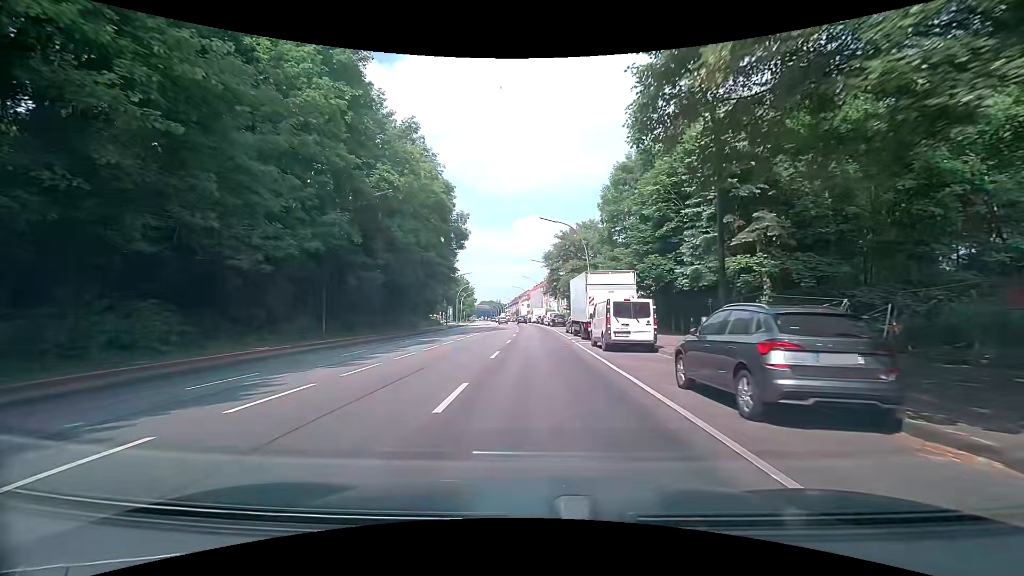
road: primary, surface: asphalt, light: Day
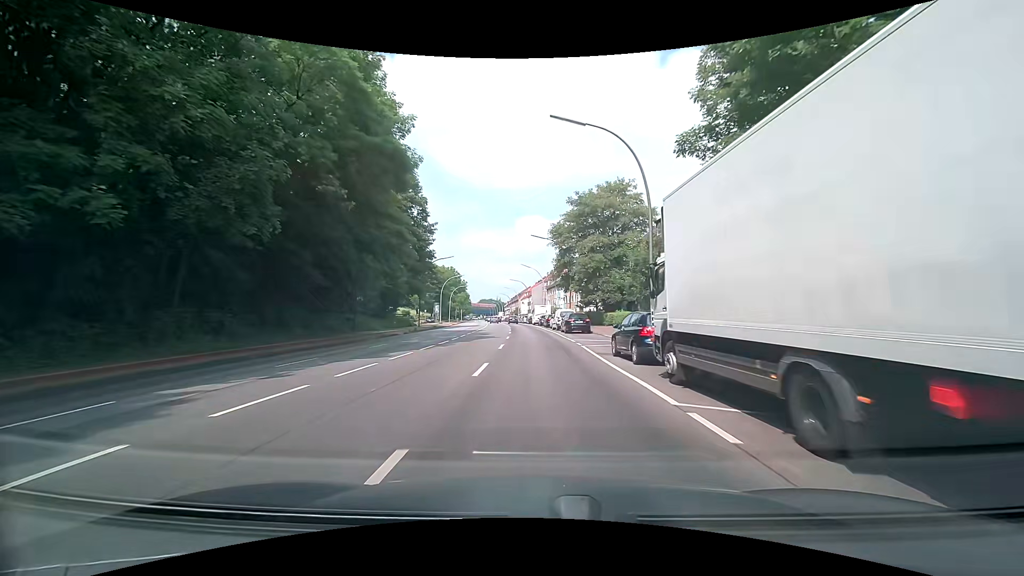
(-0.1, +23.1) m; 0°
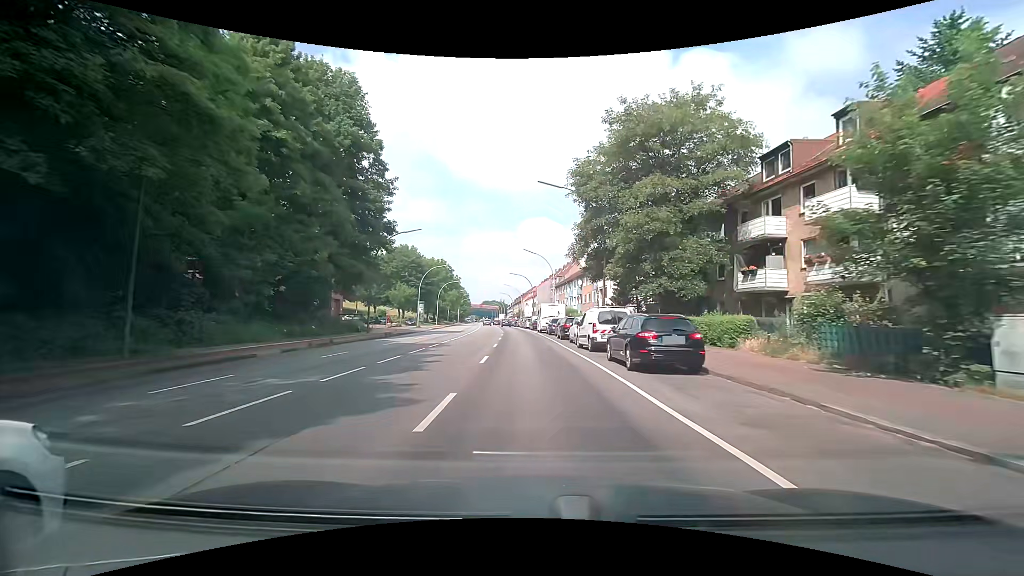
(0.0, +23.0) m; 0°
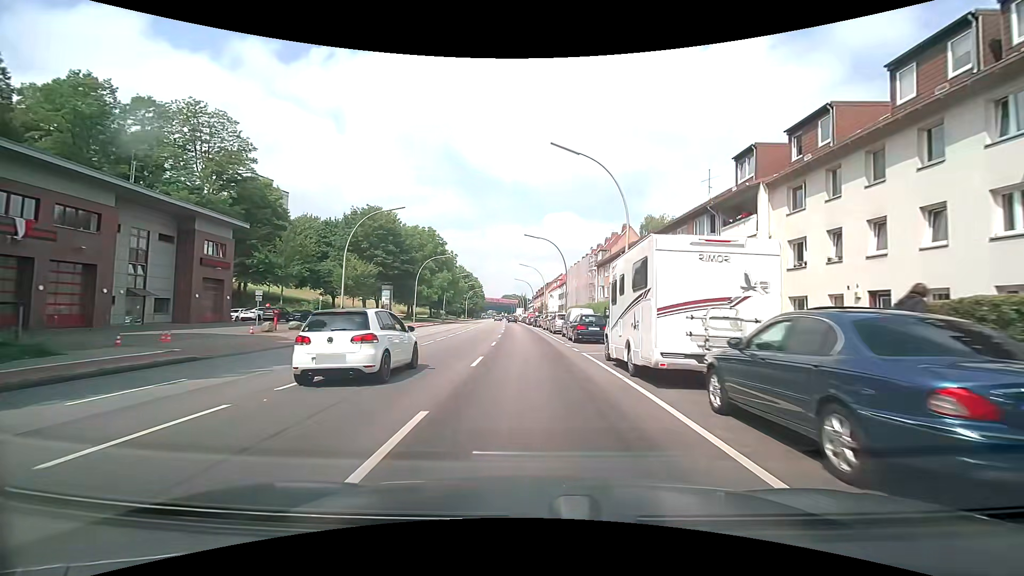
(-1.0, +38.3) m; -3°
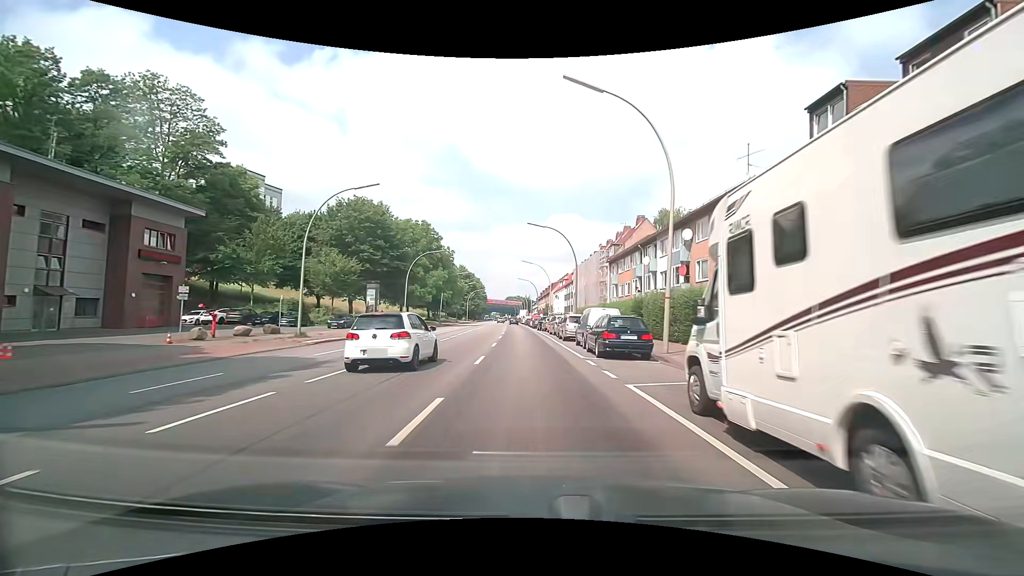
(0.0, +7.7) m; 0°
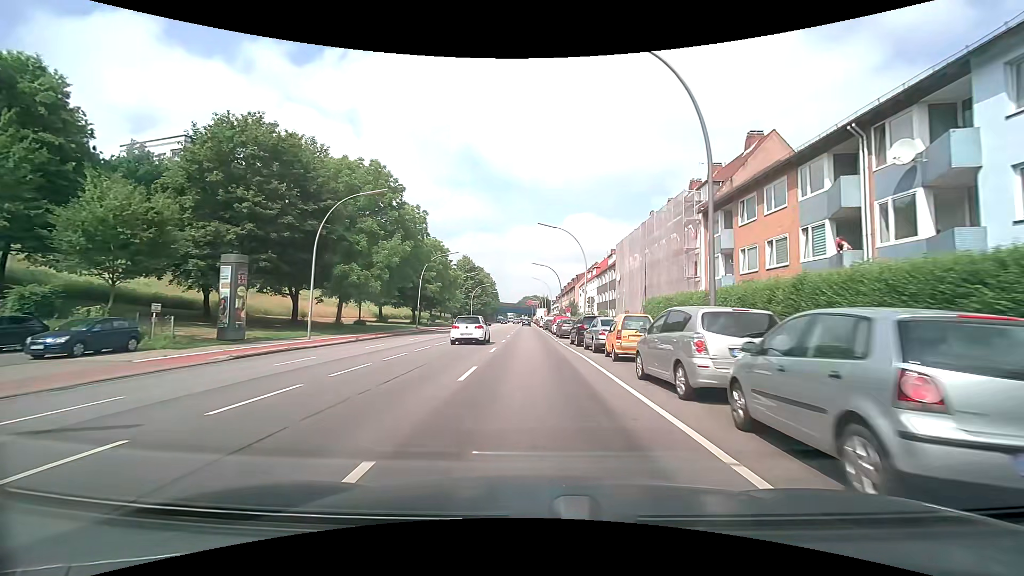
(-0.7, +30.7) m; -2°
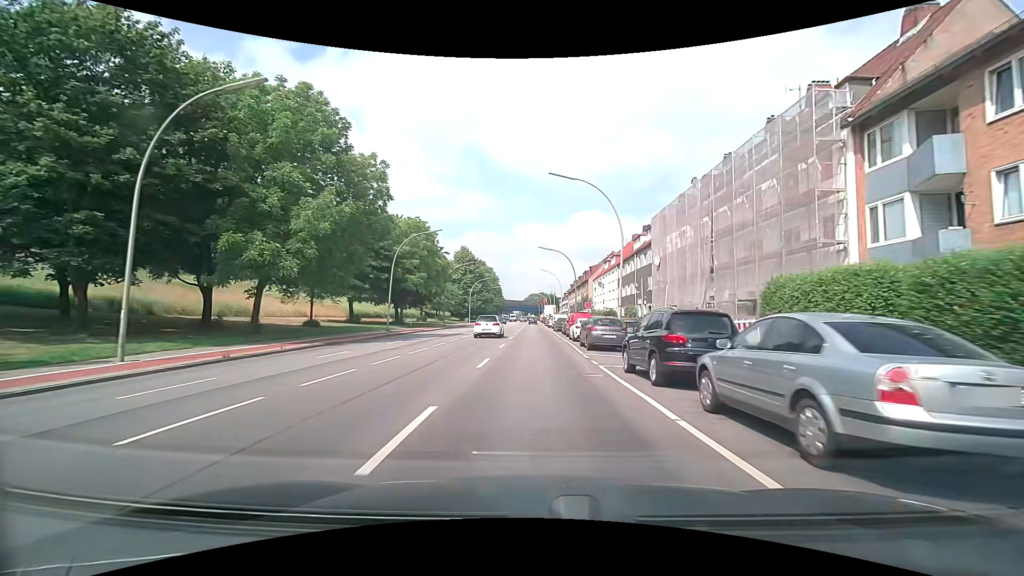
(-0.1, +15.3) m; -1°
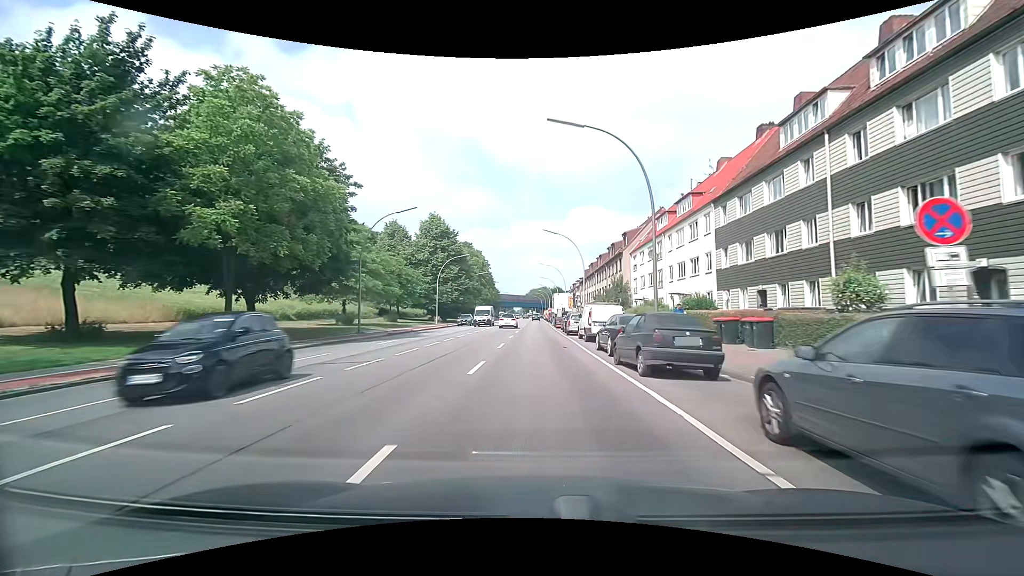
(0.0, +38.4) m; 0°
(0, +10) (0, +20) (0, +30) (0, +40) (0, +50) (+1, +60) (+1, +70) (+1, +80) (+1, +90) (+1, +100) m
